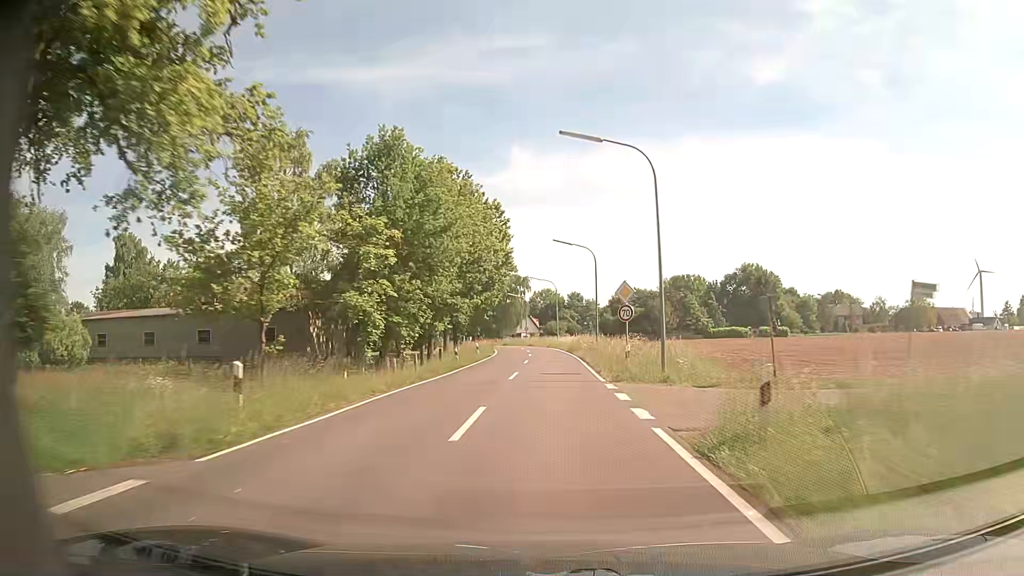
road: tertiary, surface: asphalt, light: Day
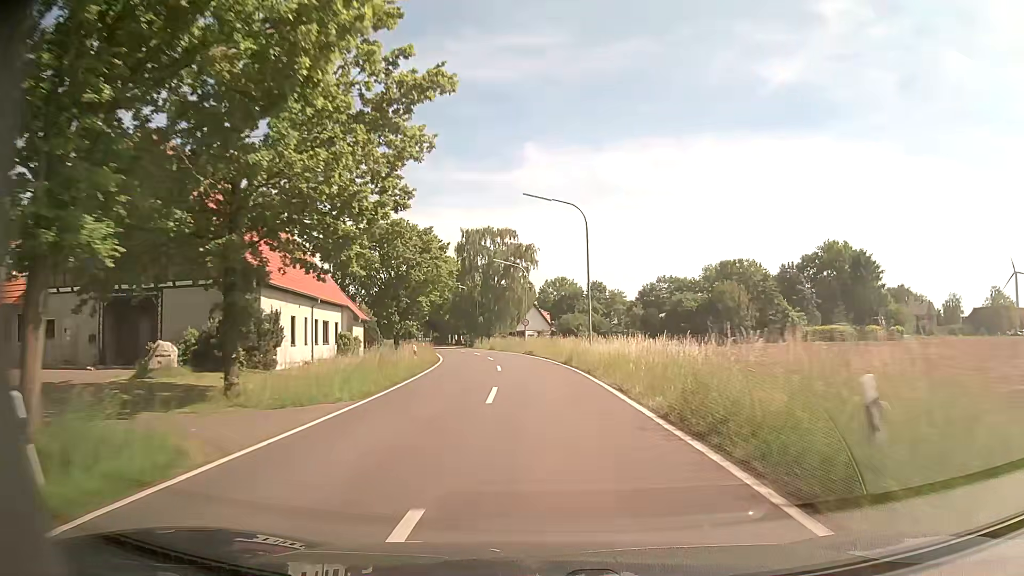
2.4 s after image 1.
(-0.2, +43.1) m; -1°
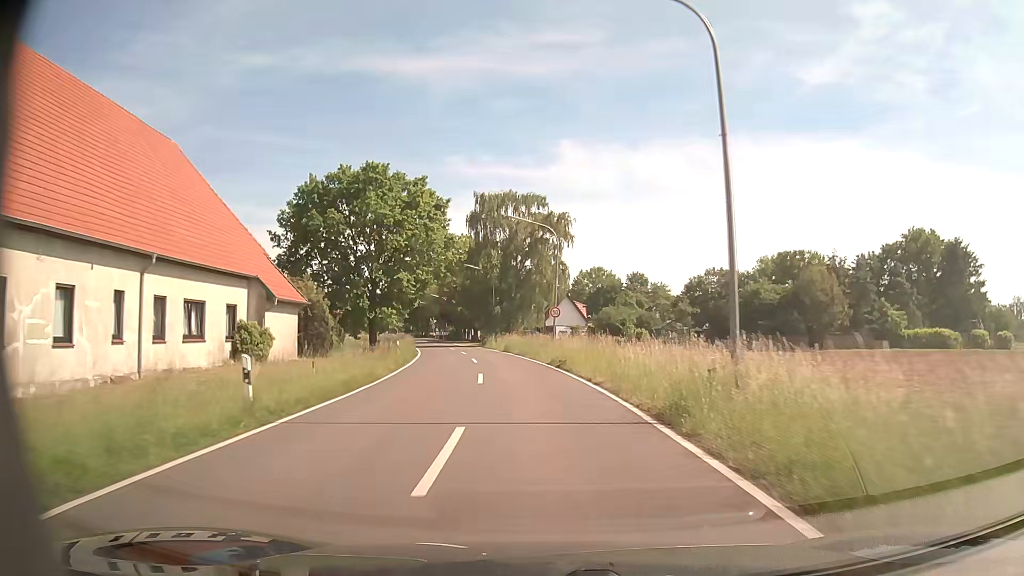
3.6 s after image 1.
(-0.3, +19.1) m; -2°
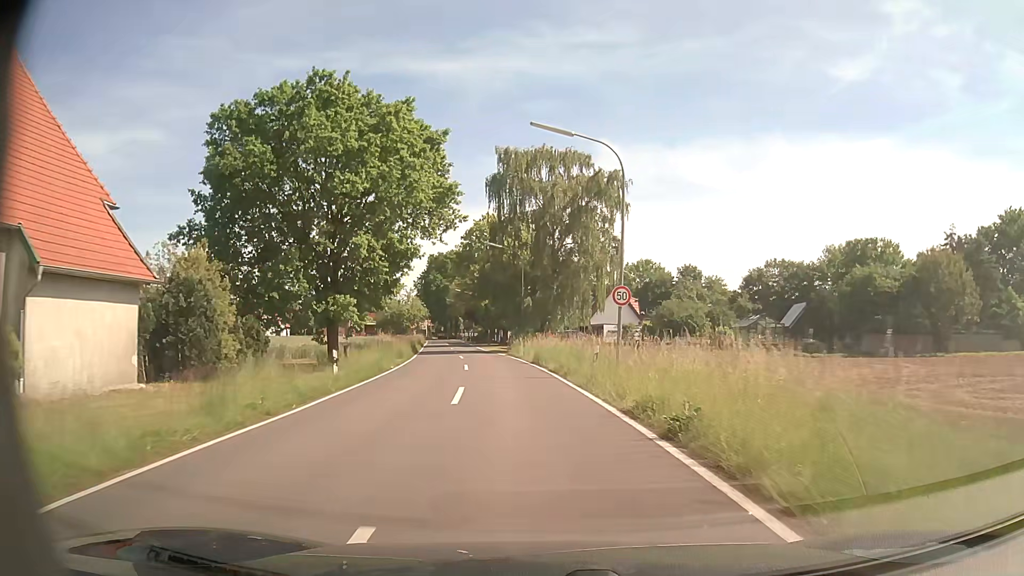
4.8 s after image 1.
(-0.6, +16.4) m; -4°
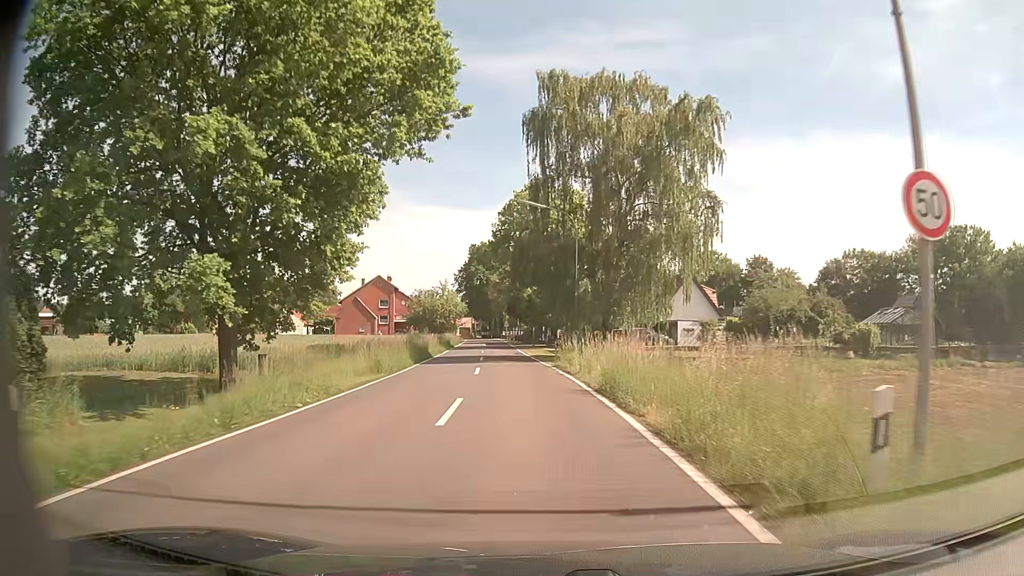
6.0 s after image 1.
(-0.5, +14.7) m; -4°
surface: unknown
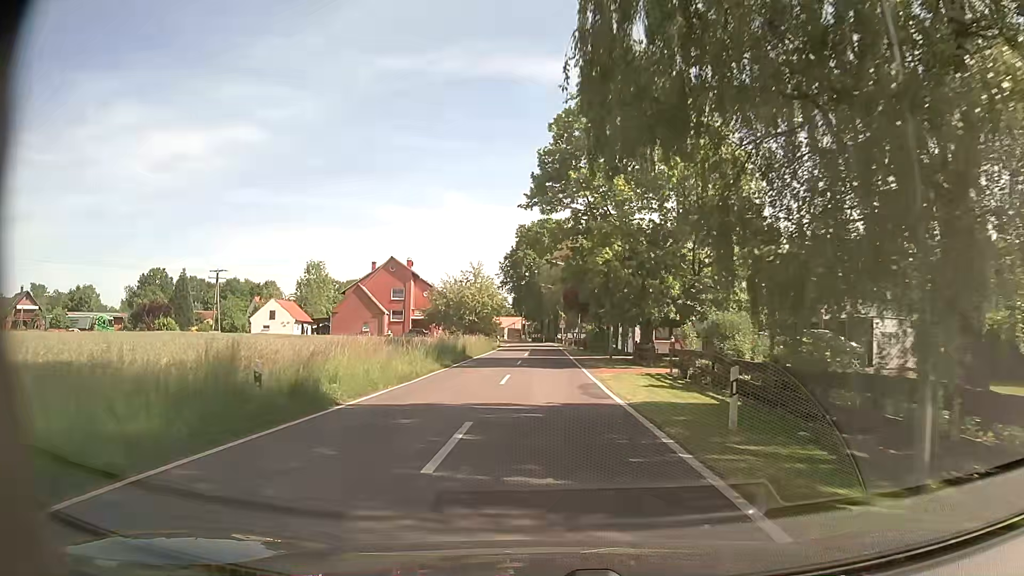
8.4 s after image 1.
(-1.4, +26.8) m; -5°
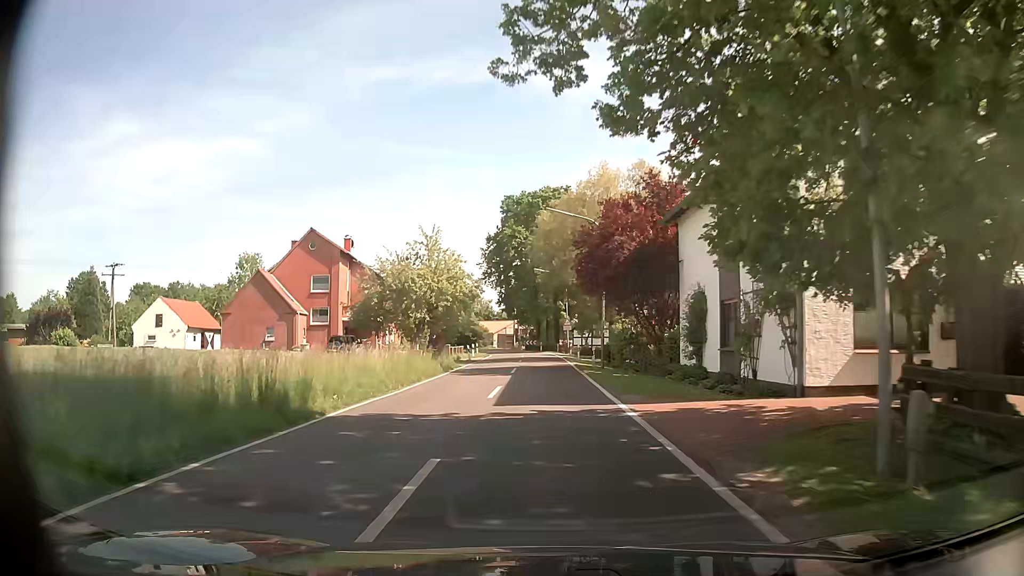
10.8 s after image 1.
(0.0, +26.8) m; 0°
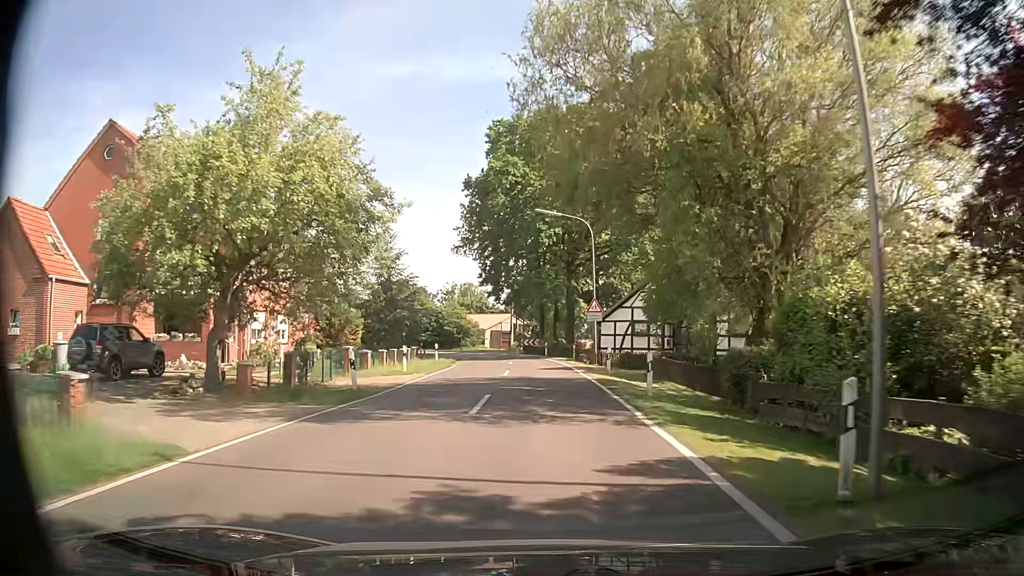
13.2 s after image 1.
(0.0, +28.3) m; 0°
(0, +10) (0, +20) (0, +30) (-1, +40) (-2, +50) (-5, +60) (-9, +69) (-15, +77) (-22, +84) (-29, +91) m
